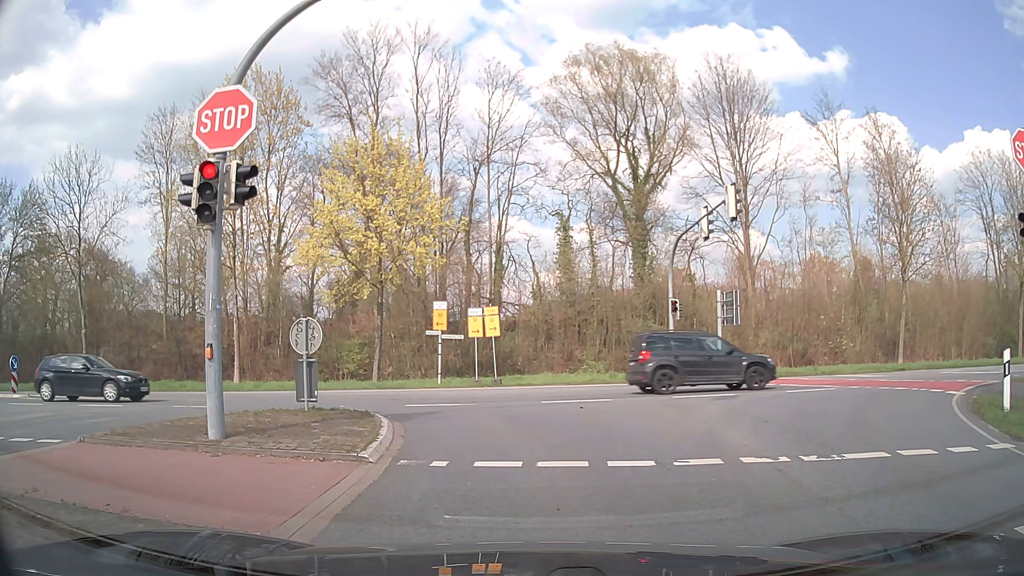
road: secondary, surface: asphalt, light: Day
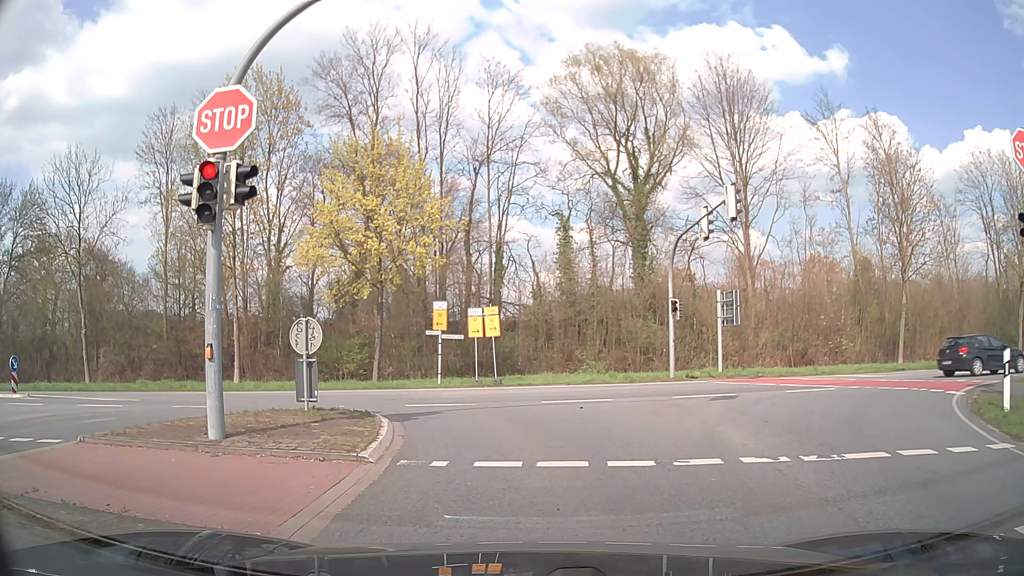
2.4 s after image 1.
(0.0, 0.0) m; 0°
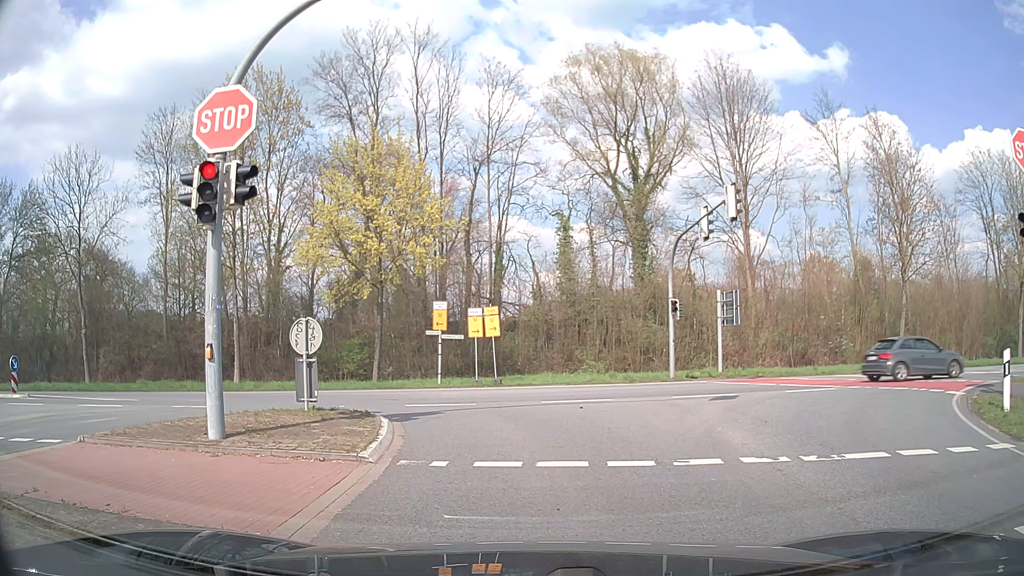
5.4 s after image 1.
(0.0, 0.0) m; 0°
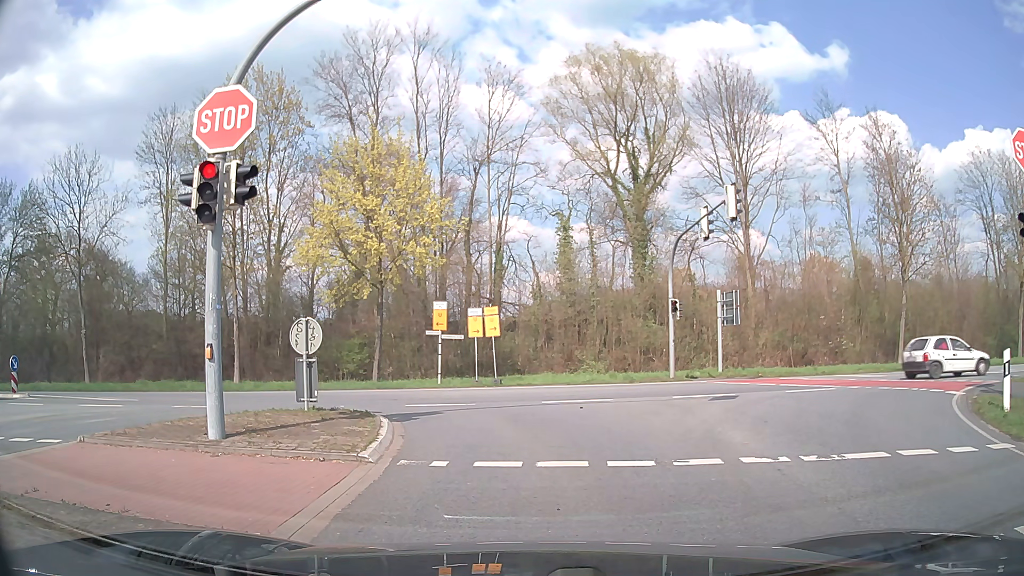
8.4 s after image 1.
(0.0, 0.0) m; 0°
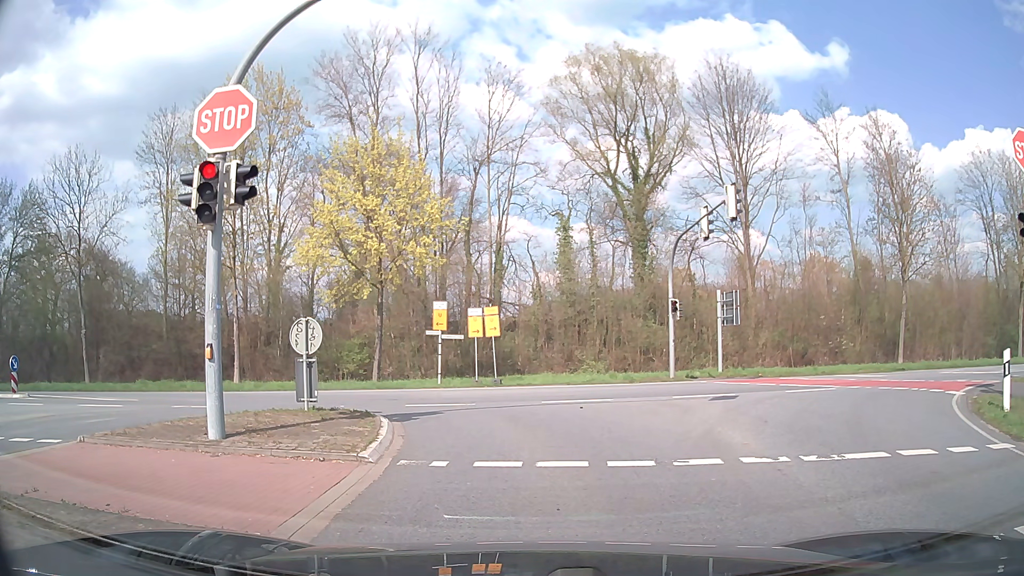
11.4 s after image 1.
(0.0, 0.0) m; 0°
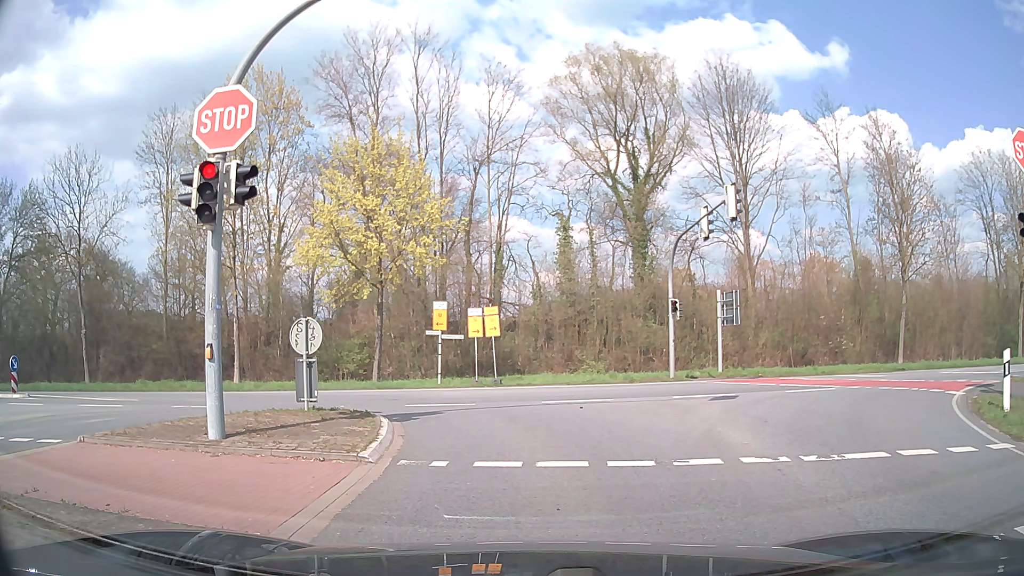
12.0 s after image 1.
(0.0, 0.0) m; 0°
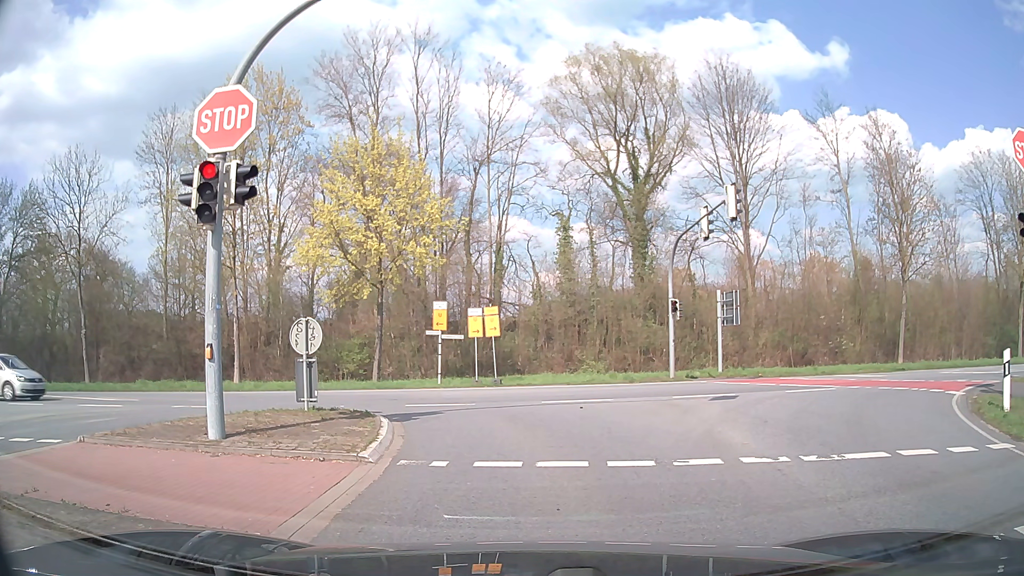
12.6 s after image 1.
(0.0, 0.0) m; 0°
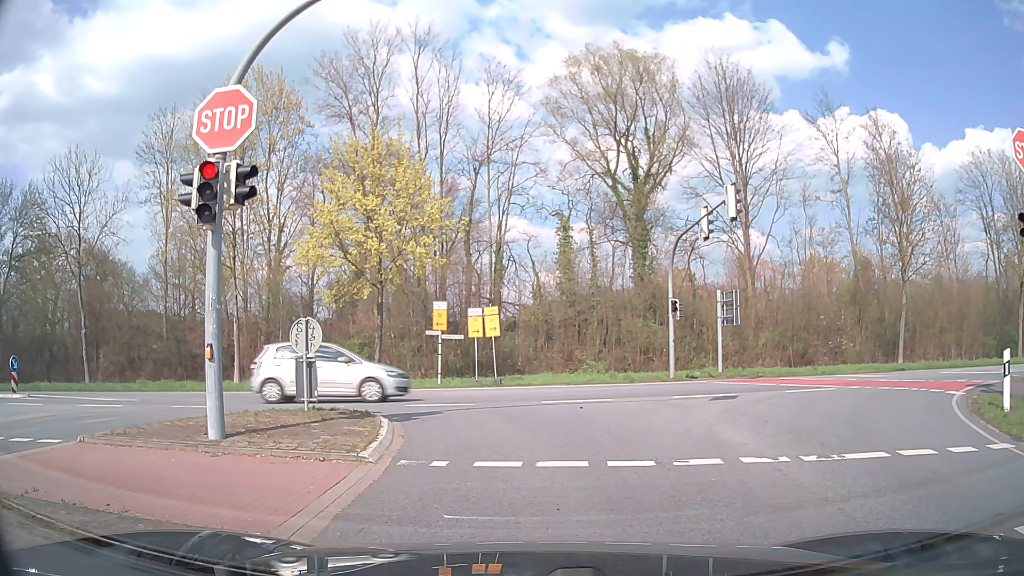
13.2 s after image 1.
(0.0, 0.0) m; 0°
